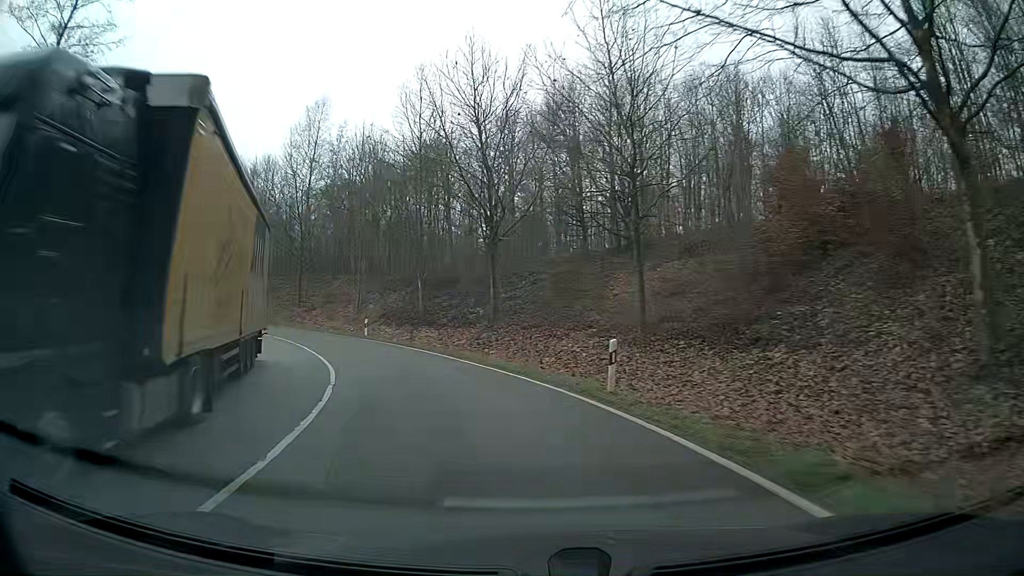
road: primary_link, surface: asphalt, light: Day
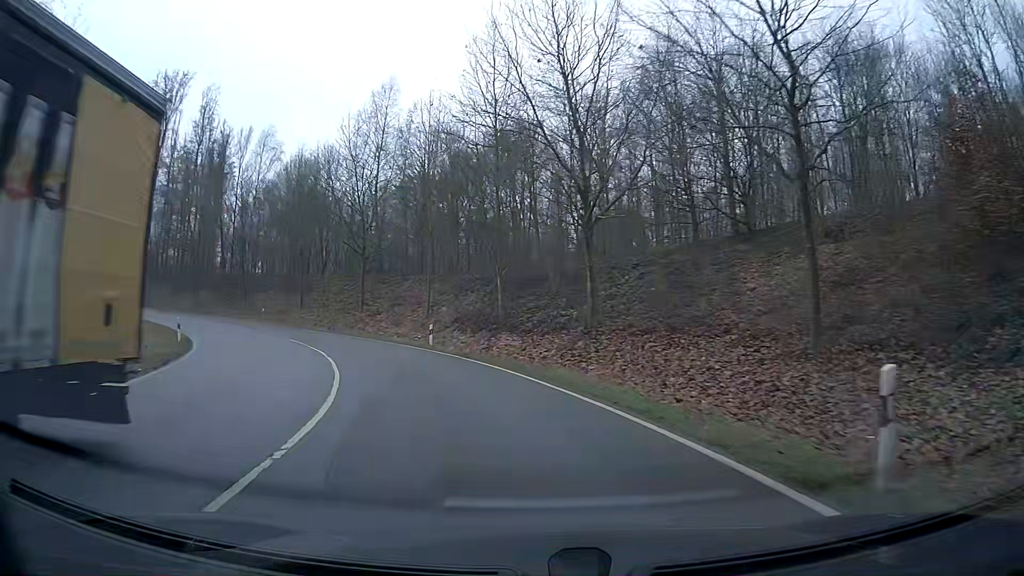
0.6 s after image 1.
(-0.6, +7.4) m; -9°
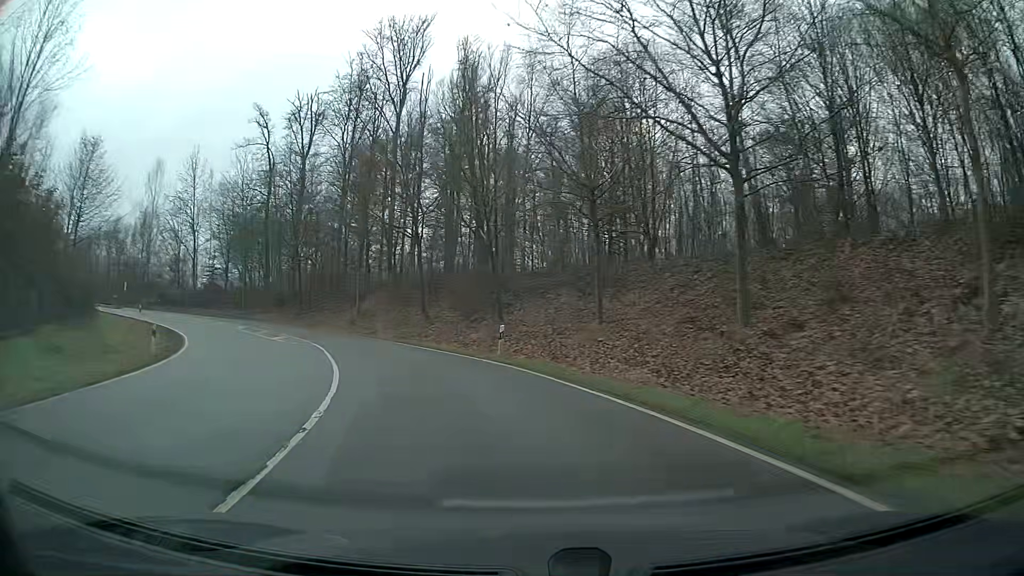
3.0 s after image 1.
(-7.7, +29.1) m; -30°
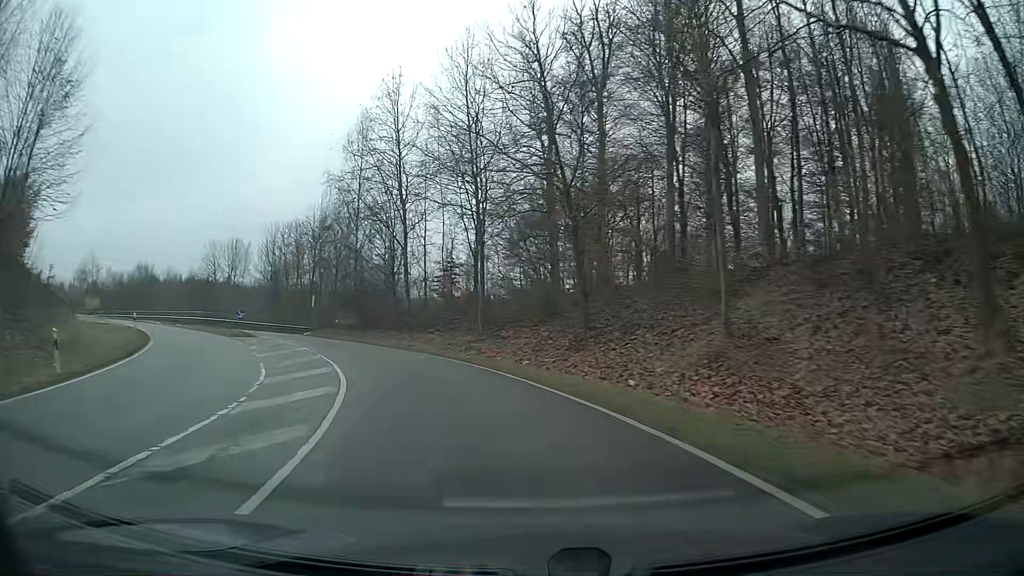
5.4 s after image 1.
(-7.9, +29.8) m; -30°
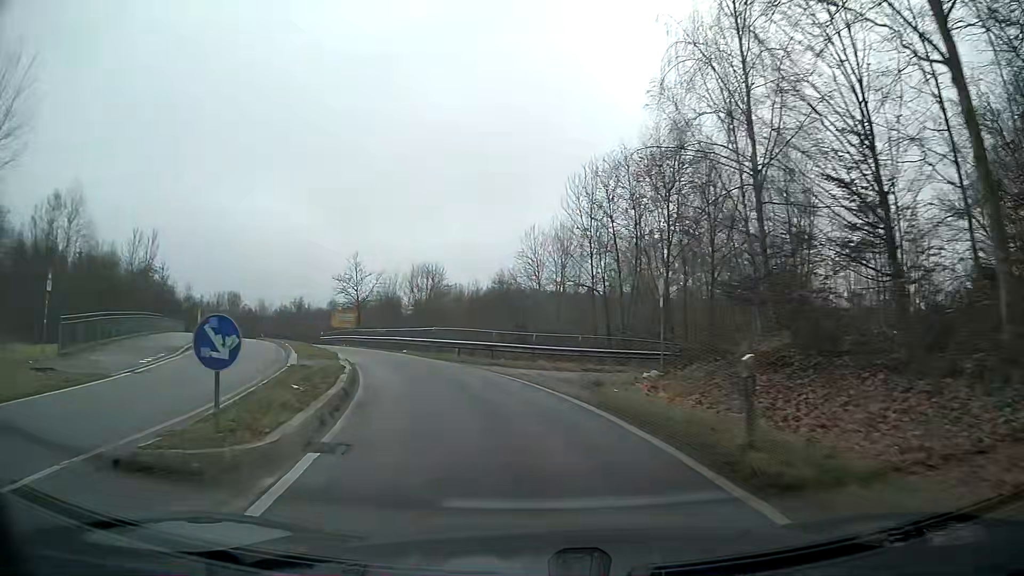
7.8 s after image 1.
(-8.1, +29.1) m; -30°
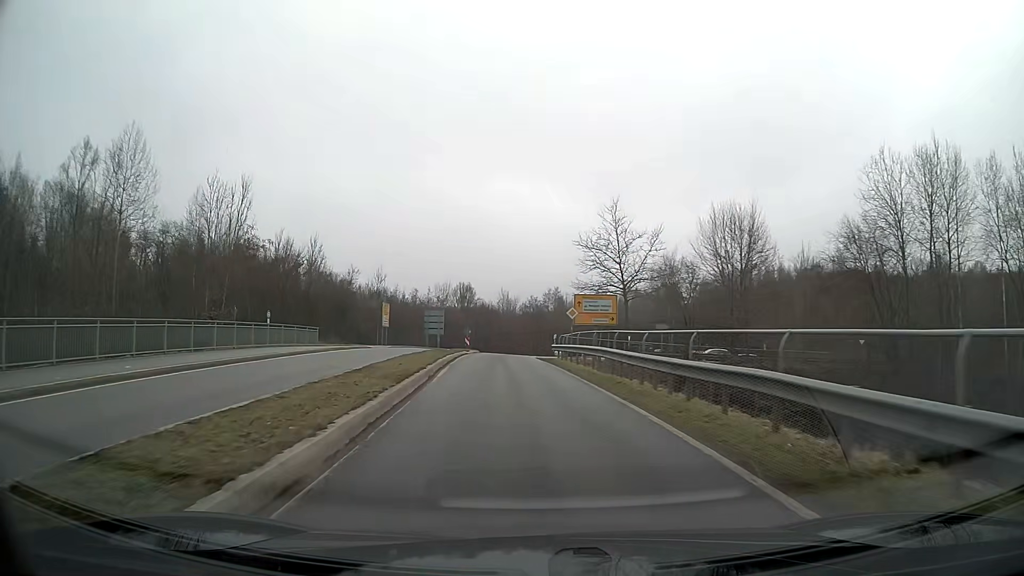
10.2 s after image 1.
(-6.4, +30.3) m; -21°
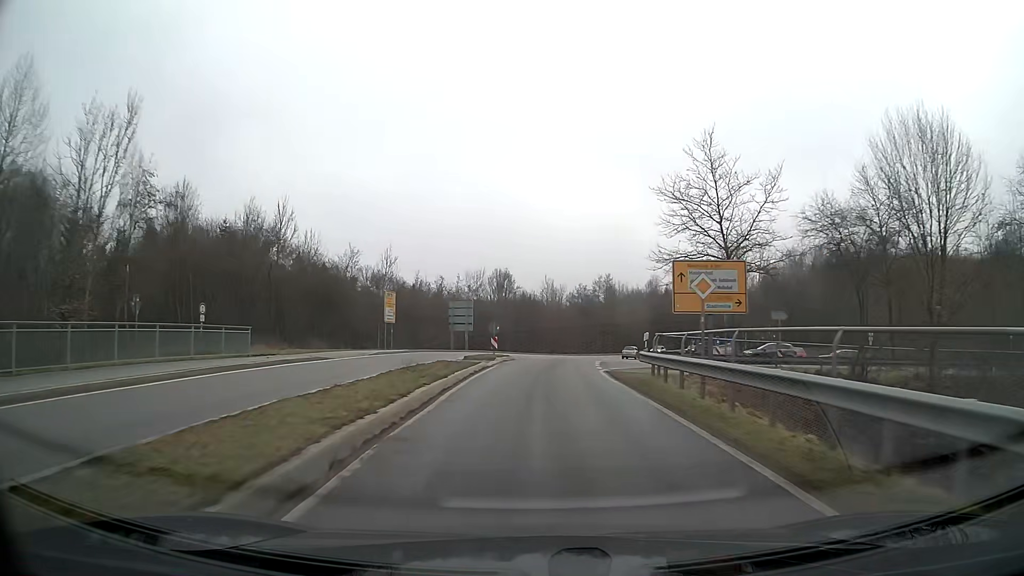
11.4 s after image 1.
(-0.5, +17.2) m; -2°
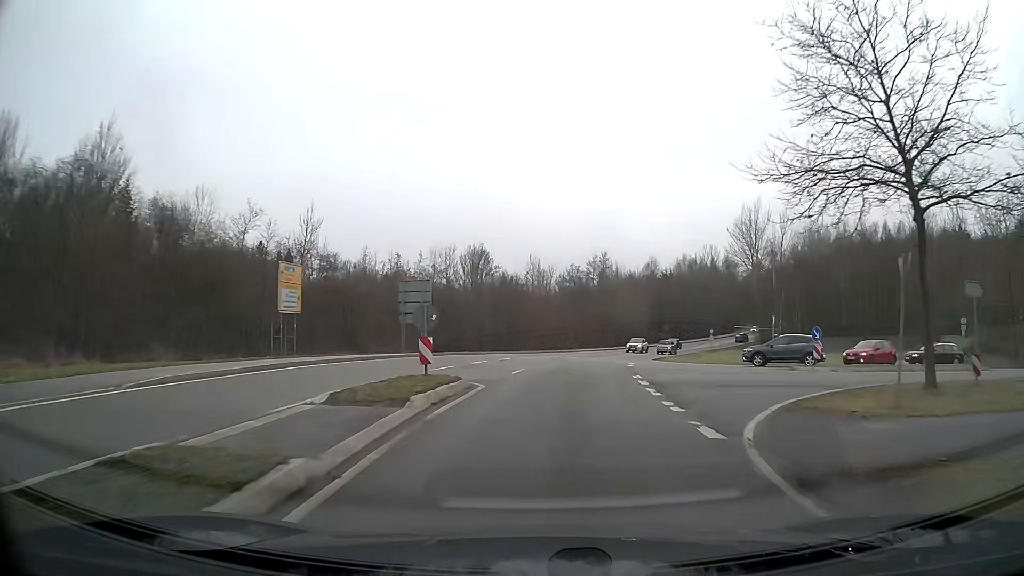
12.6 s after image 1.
(+0.4, +18.5) m; +3°
(0, +10) (+1, +20) (+2, +30) (+4, +40) (+6, +49) (+9, +59) (+13, +68) (+17, +78) (+21, +87) (+25, +96) m
